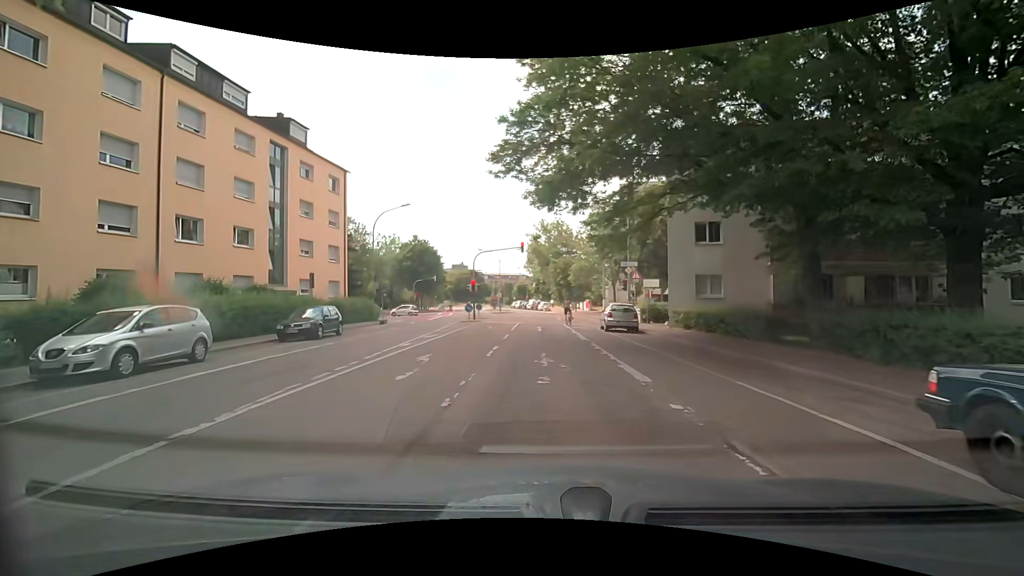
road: residential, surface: asphalt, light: Day
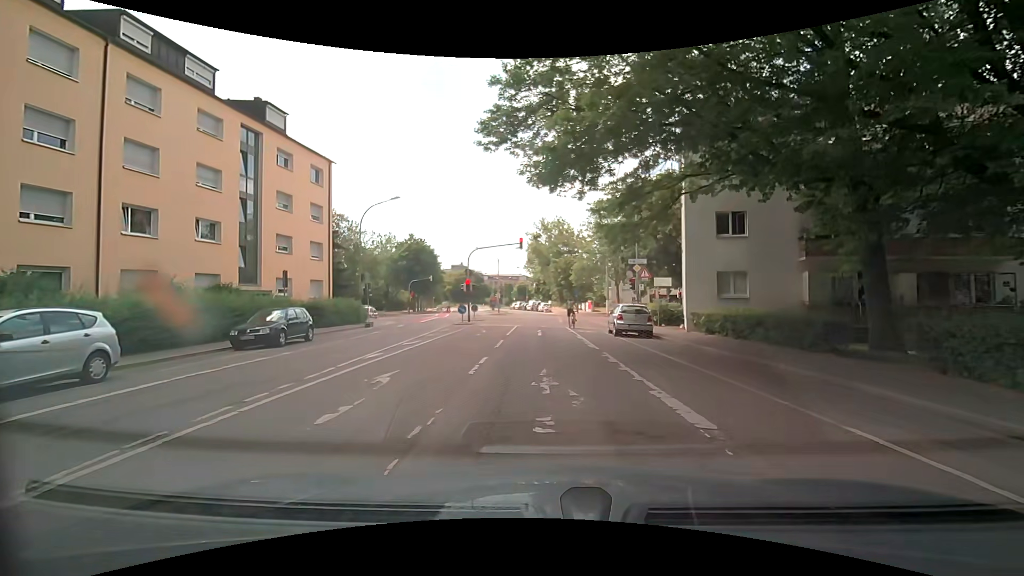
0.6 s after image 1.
(0.0, +3.1) m; 0°
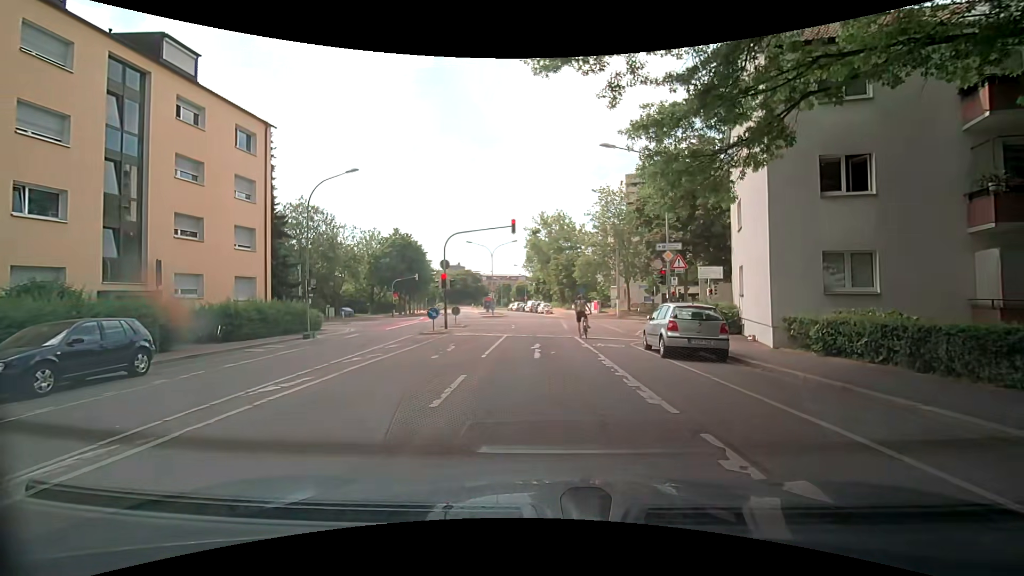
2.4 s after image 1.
(-0.1, +8.6) m; -2°
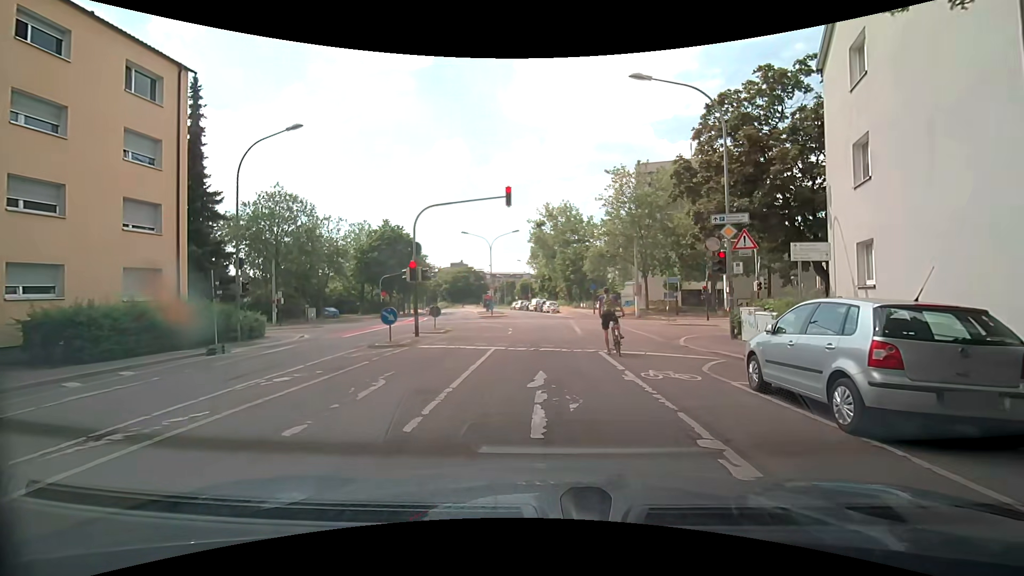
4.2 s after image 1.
(+0.1, +7.5) m; +1°
